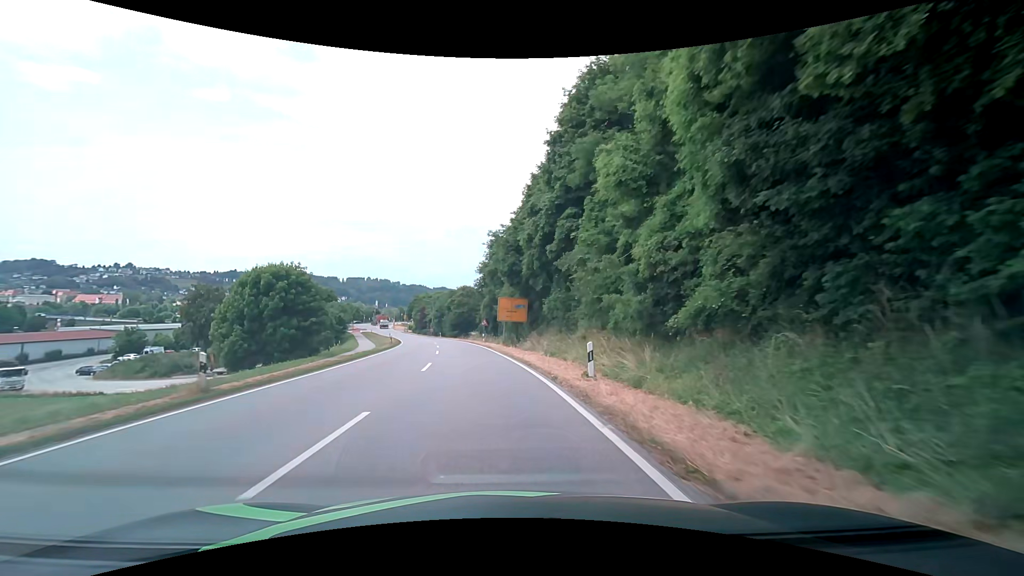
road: secondary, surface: asphalt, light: Day
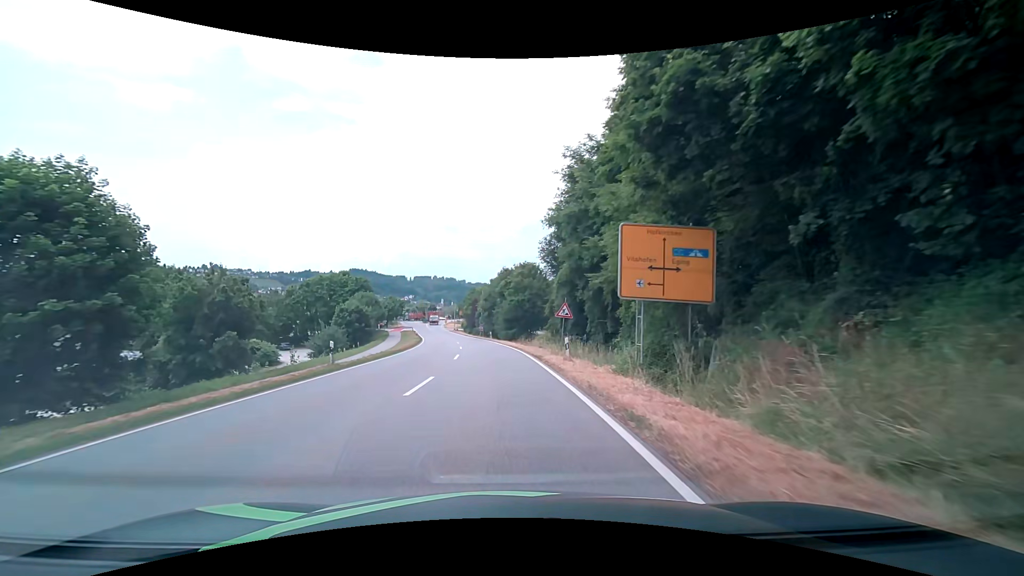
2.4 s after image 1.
(-1.5, +30.7) m; -7°
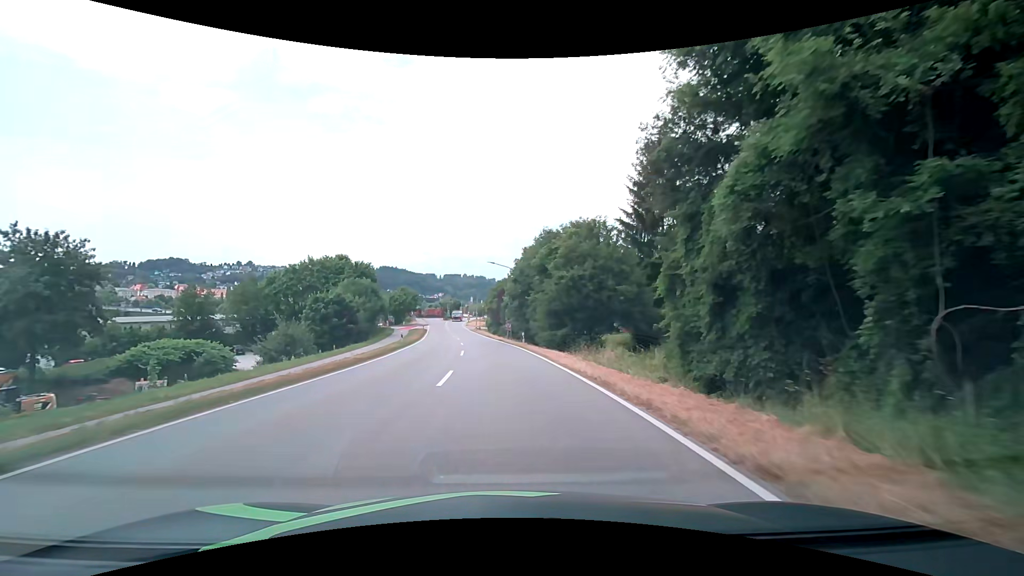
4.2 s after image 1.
(-0.8, +23.4) m; -3°
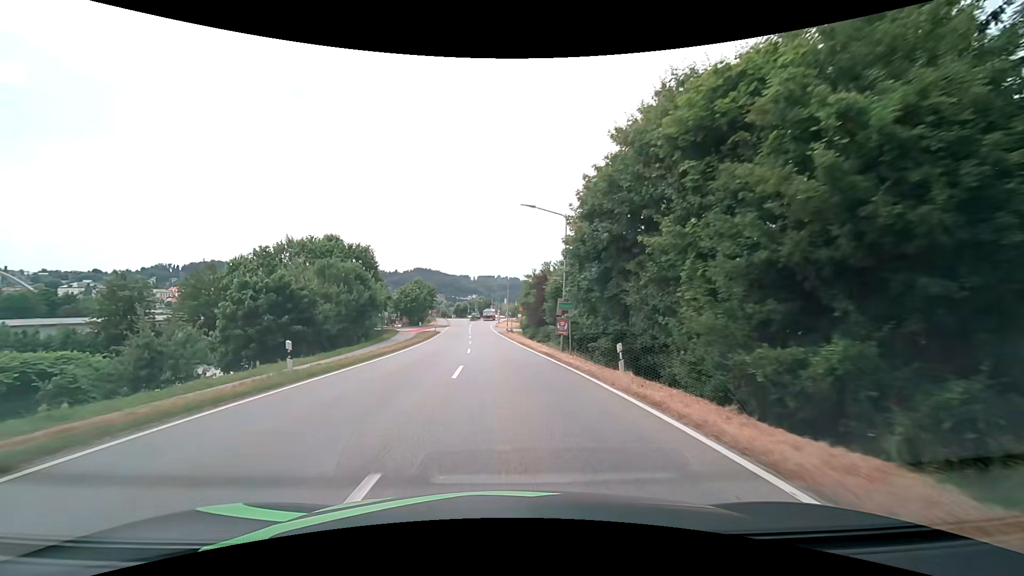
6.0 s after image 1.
(-0.9, +23.4) m; -4°
(0, +10) (0, +20) (-1, +30) (-2, +40) (-3, +50) (-3, +60) (-4, +70) (-5, +80) (-5, +90) (-6, +100) m
